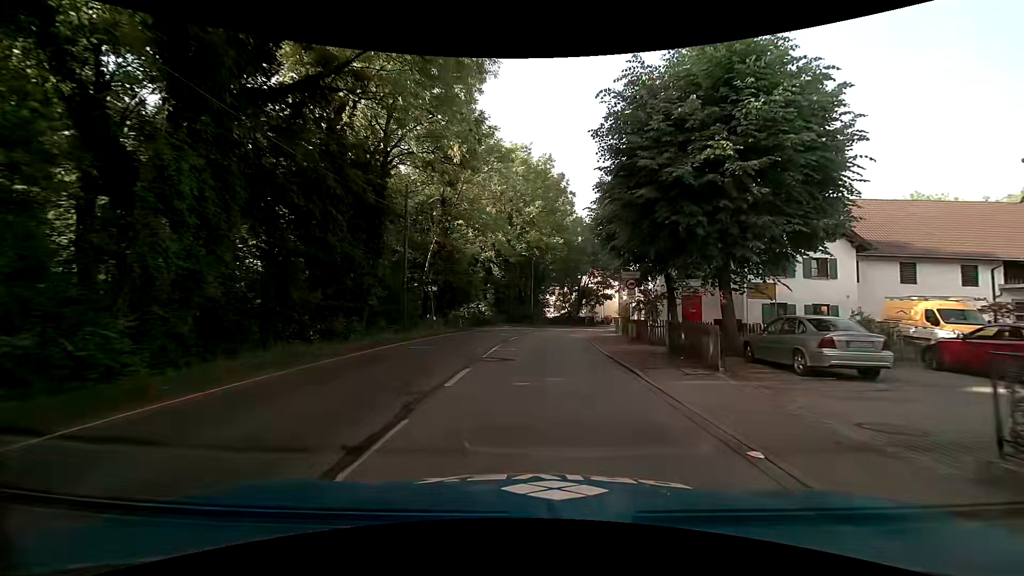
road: secondary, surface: asphalt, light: Day
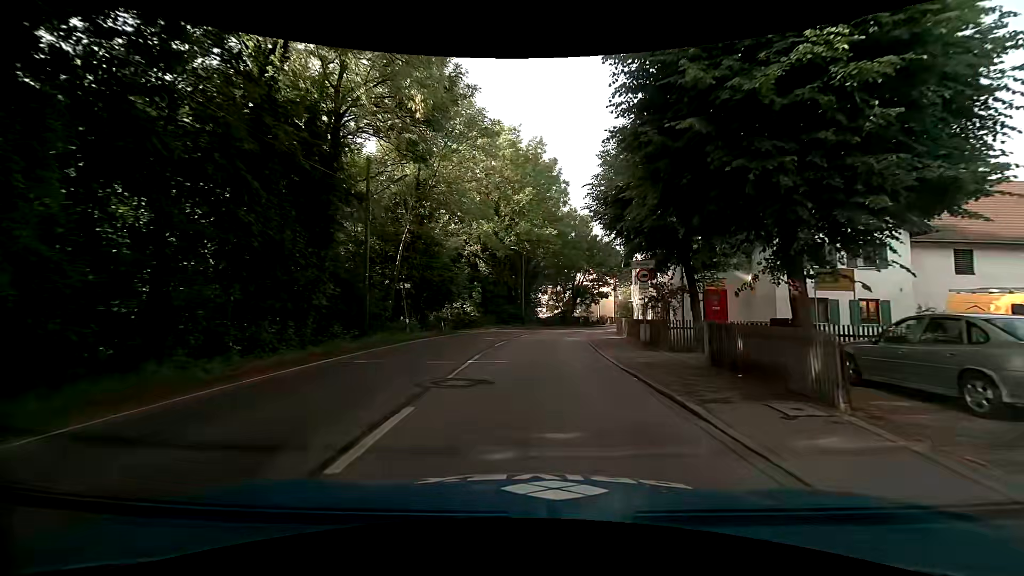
(0.0, +5.1) m; +1°
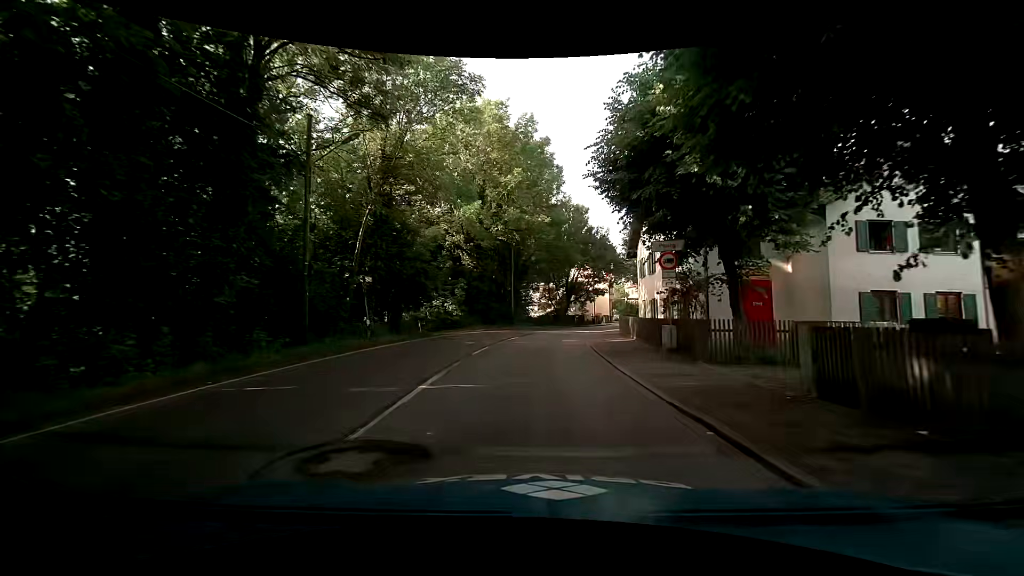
(0.0, +5.3) m; 0°
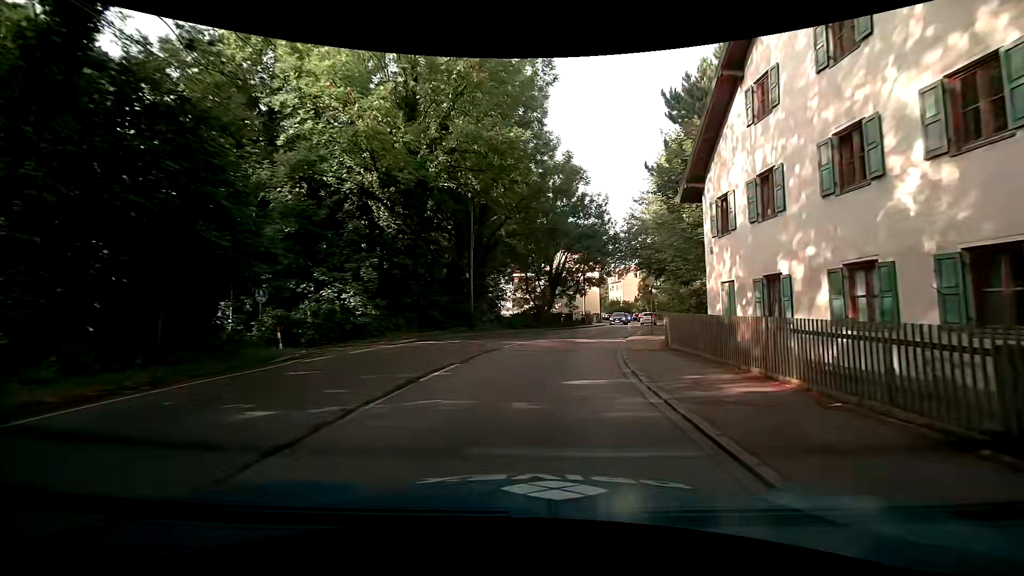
(+0.3, +17.0) m; +2°
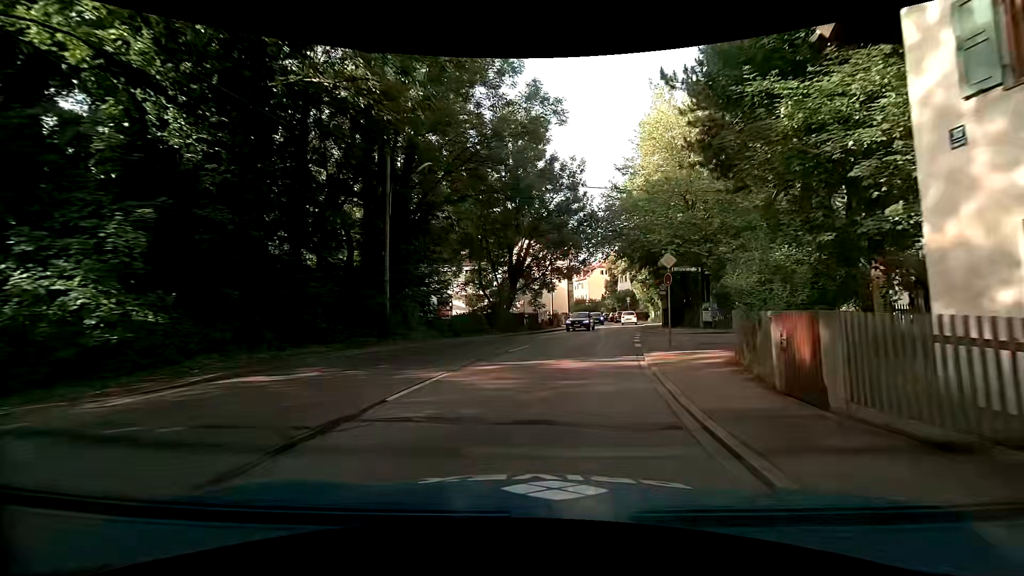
(+0.5, +11.0) m; +4°
